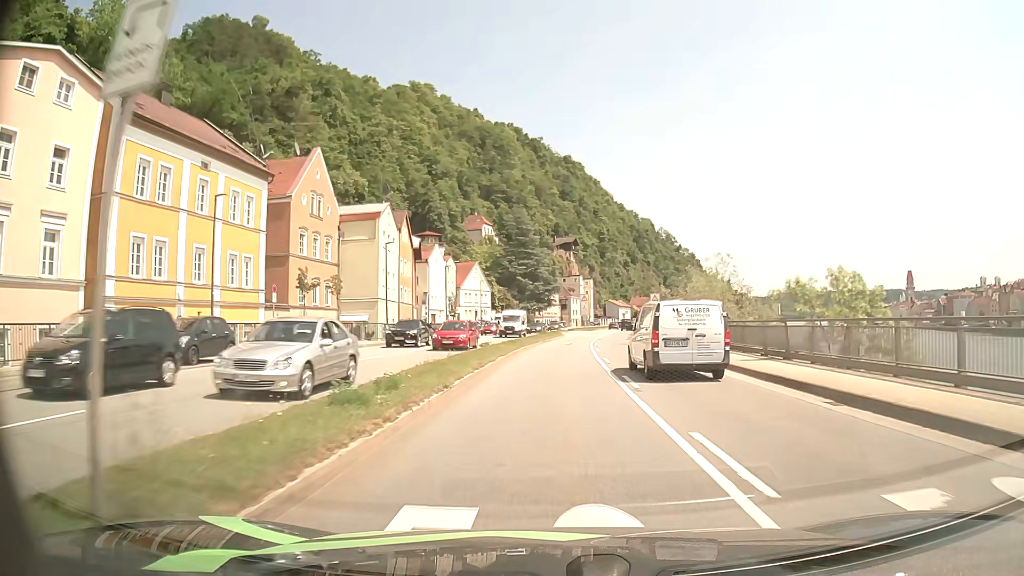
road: primary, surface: asphalt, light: Day
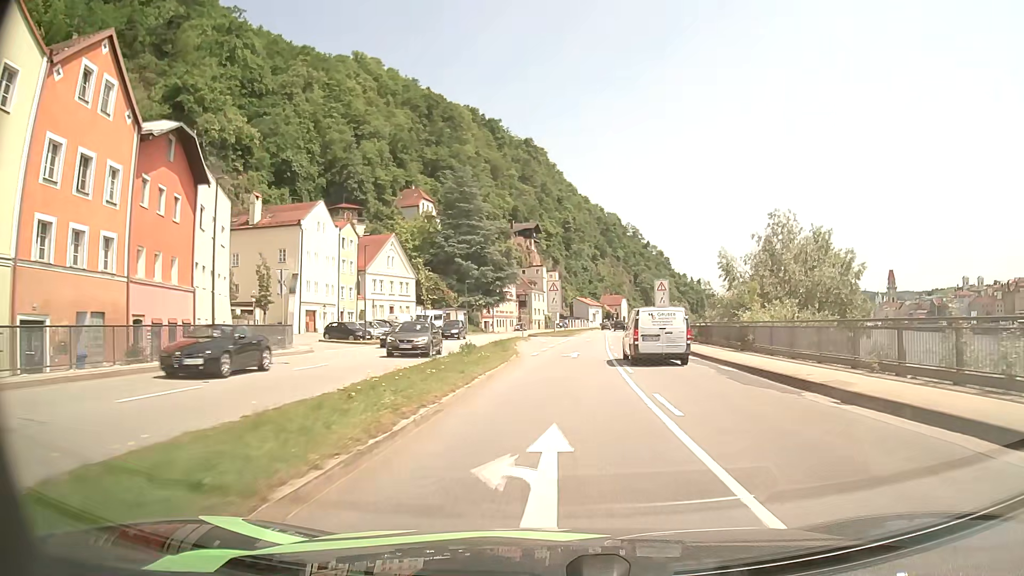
(+1.1, +40.4) m; +3°
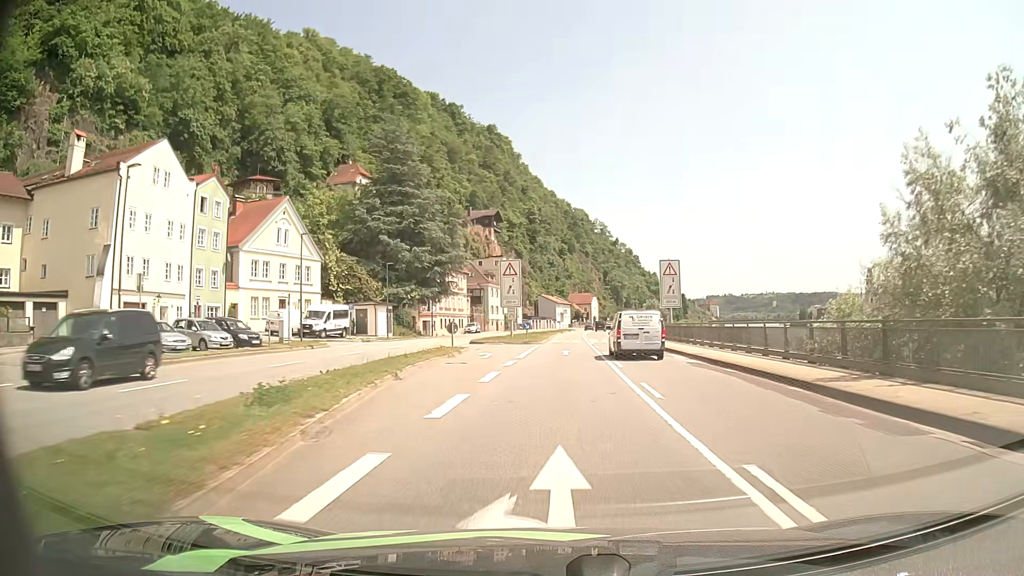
(+0.8, +24.8) m; +3°
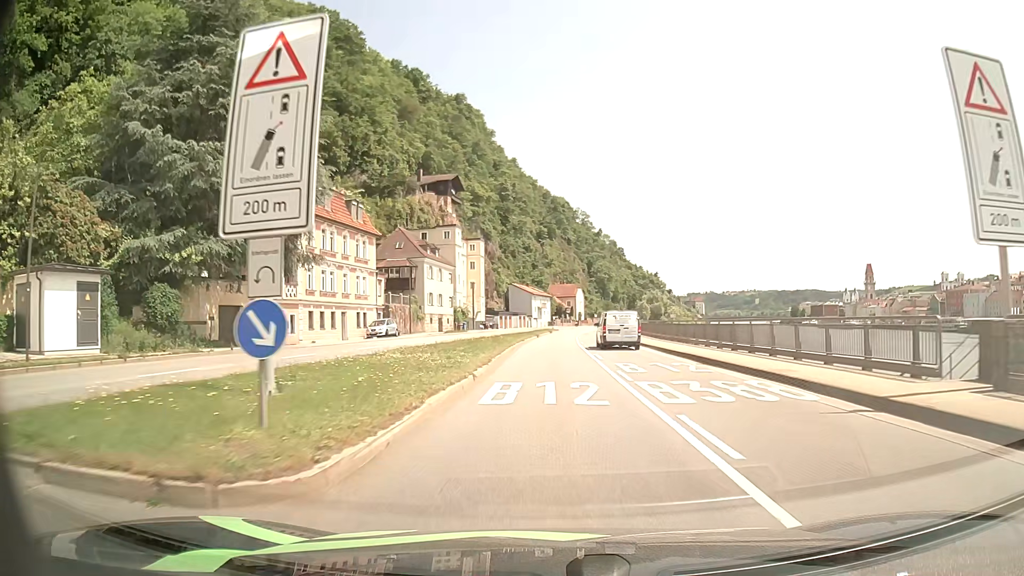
(+1.0, +41.7) m; +2°
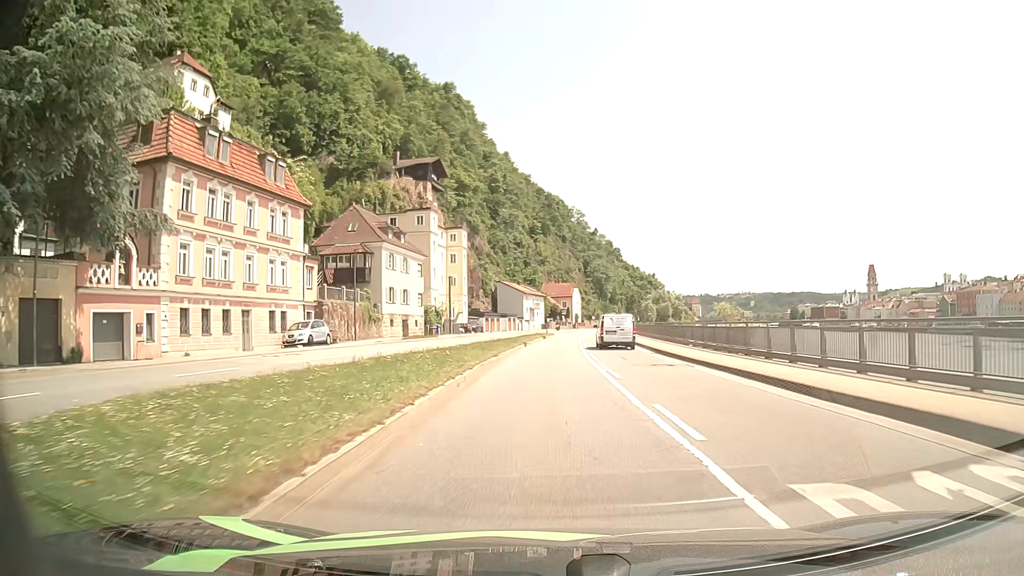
(+0.1, +16.7) m; 0°
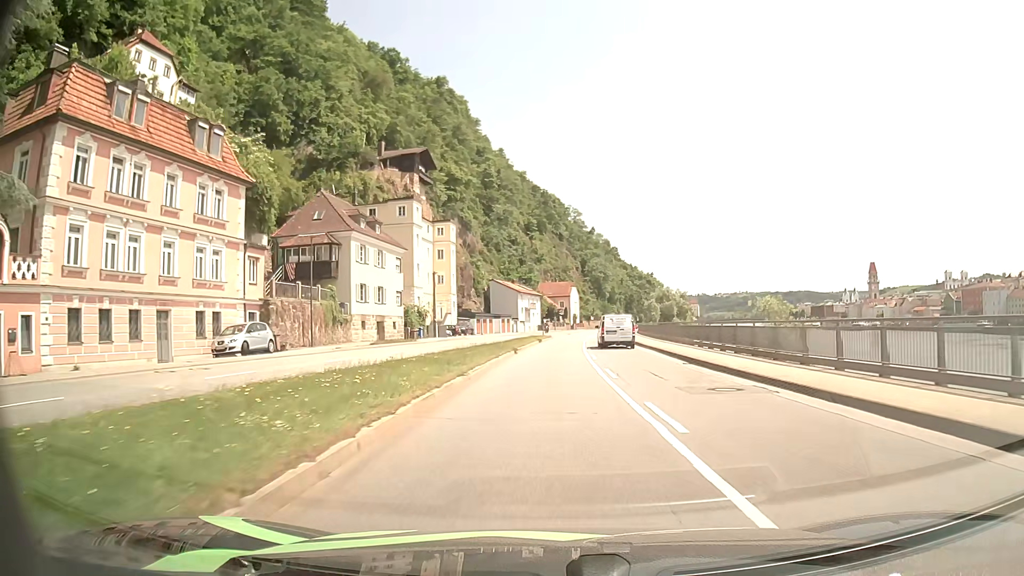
(0.0, +8.4) m; 0°
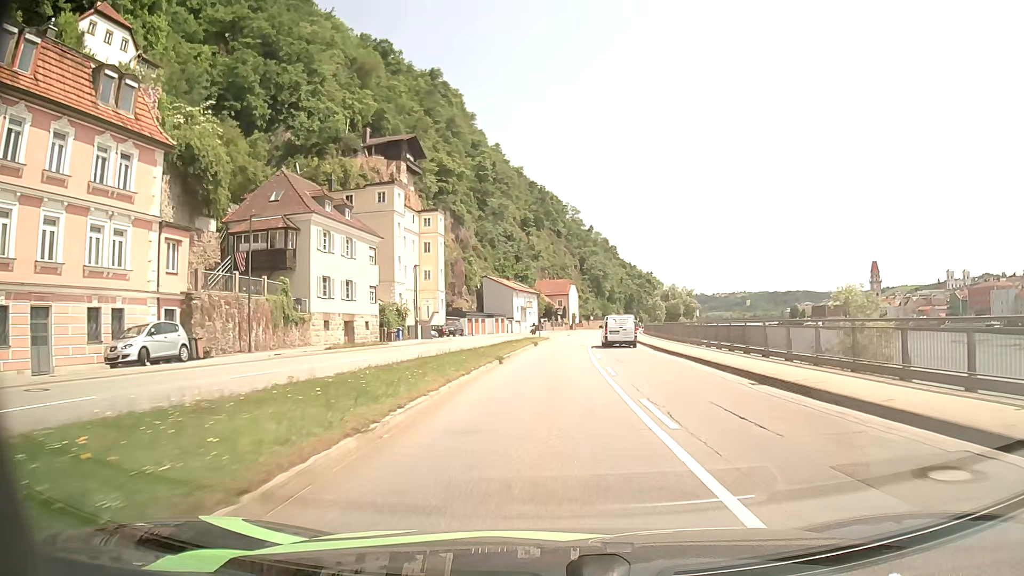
(0.0, +8.4) m; 0°
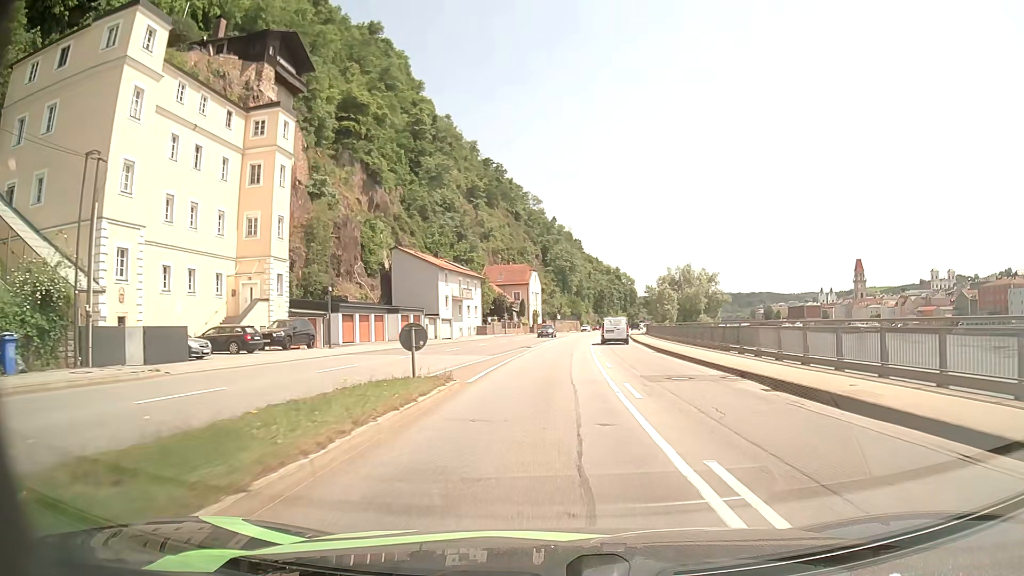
(+1.0, +41.8) m; +3°
(0, +10) (0, +20) (+1, +30) (+1, +40) (+2, +50) (+3, +60) (+4, +70) (+5, +80) (+6, +90) (+8, +100) m
